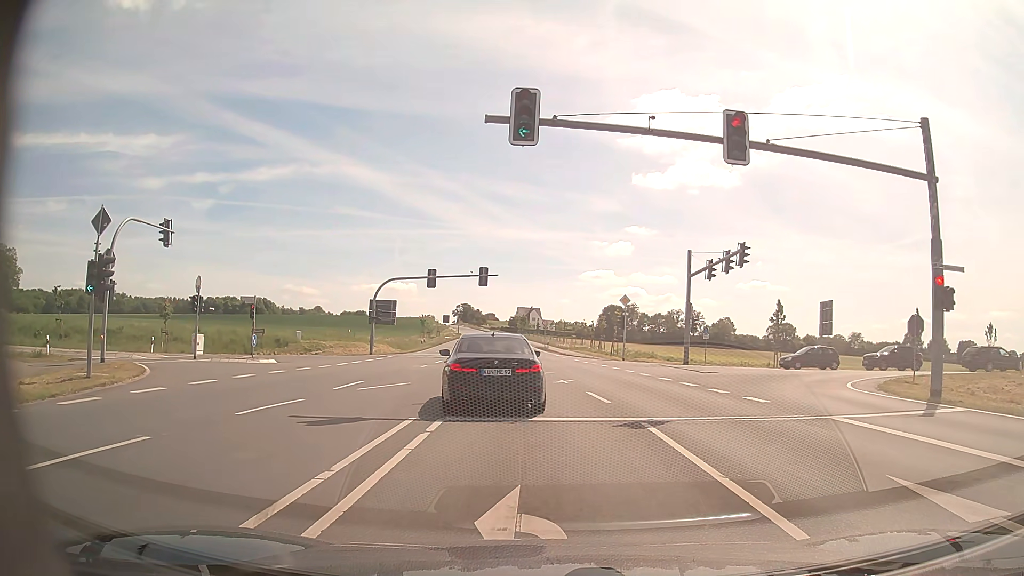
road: primary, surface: asphalt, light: Day
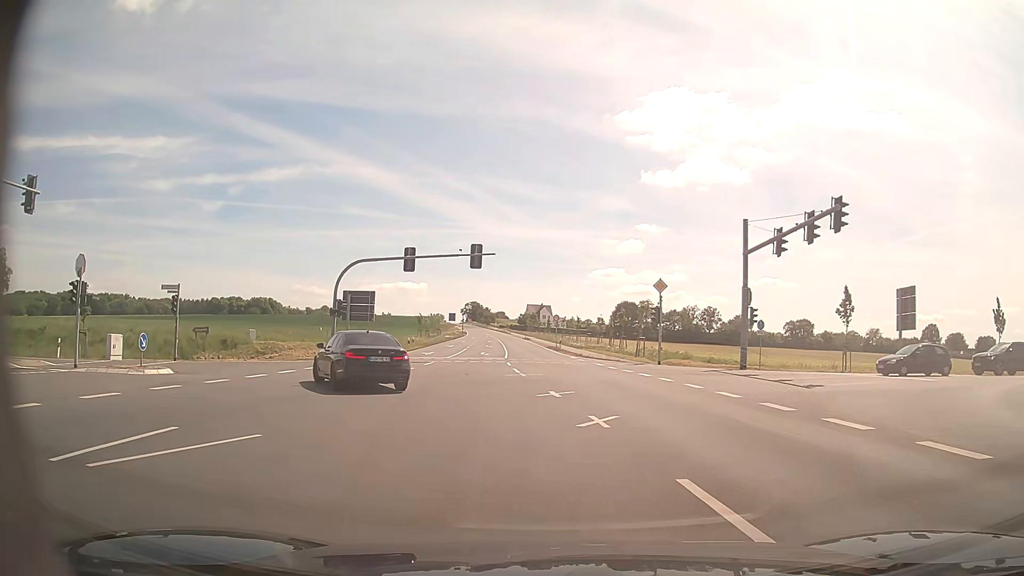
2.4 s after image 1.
(-0.1, +11.9) m; -1°
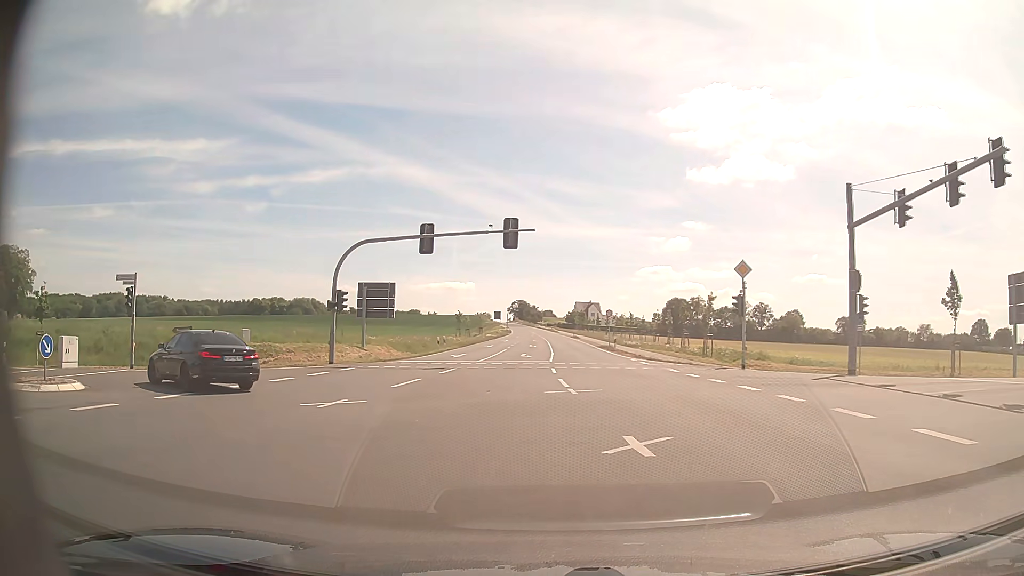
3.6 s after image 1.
(-0.2, +8.1) m; -3°
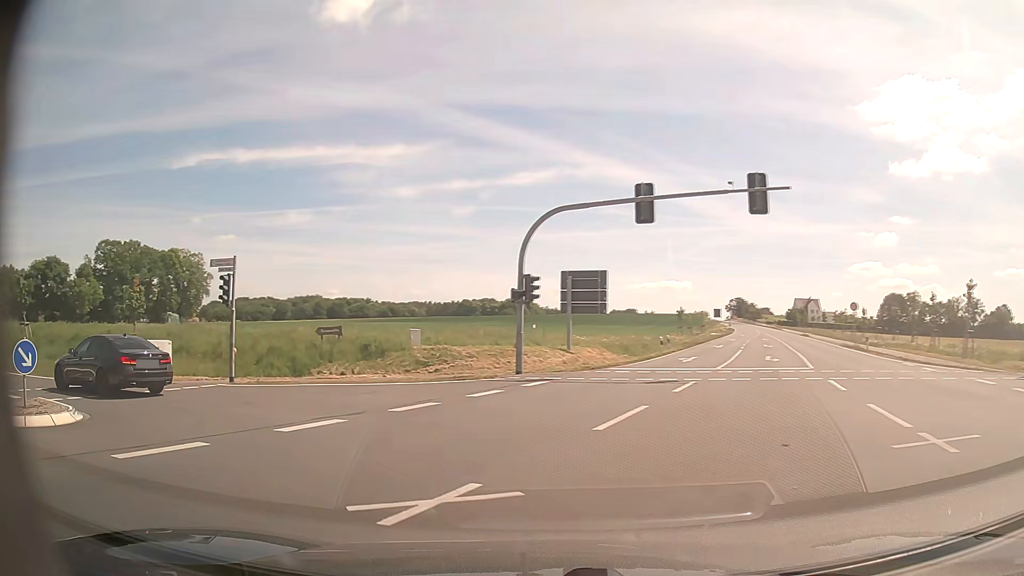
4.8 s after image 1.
(-1.0, +8.1) m; -17°
